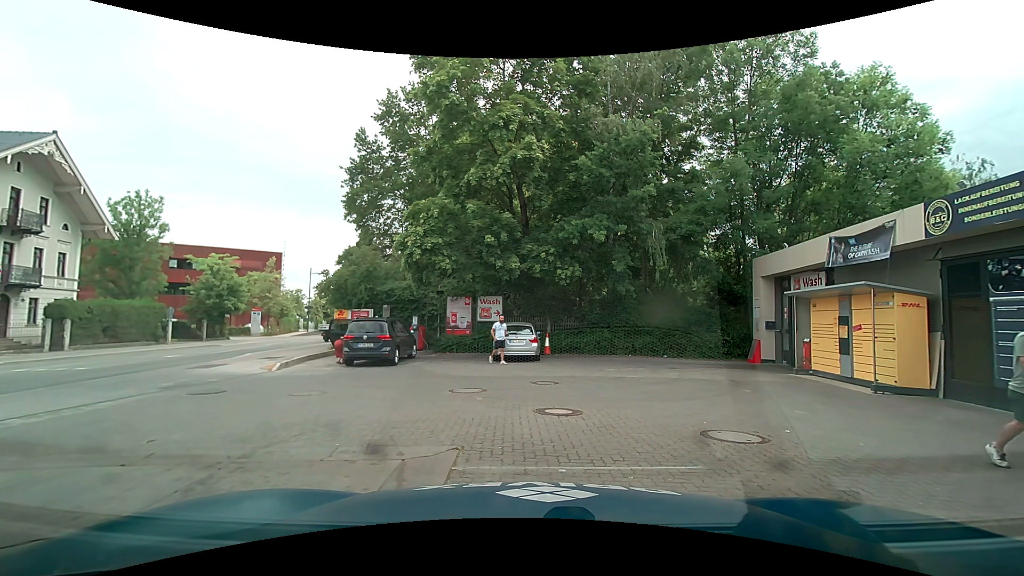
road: secondary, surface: asphalt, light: Day
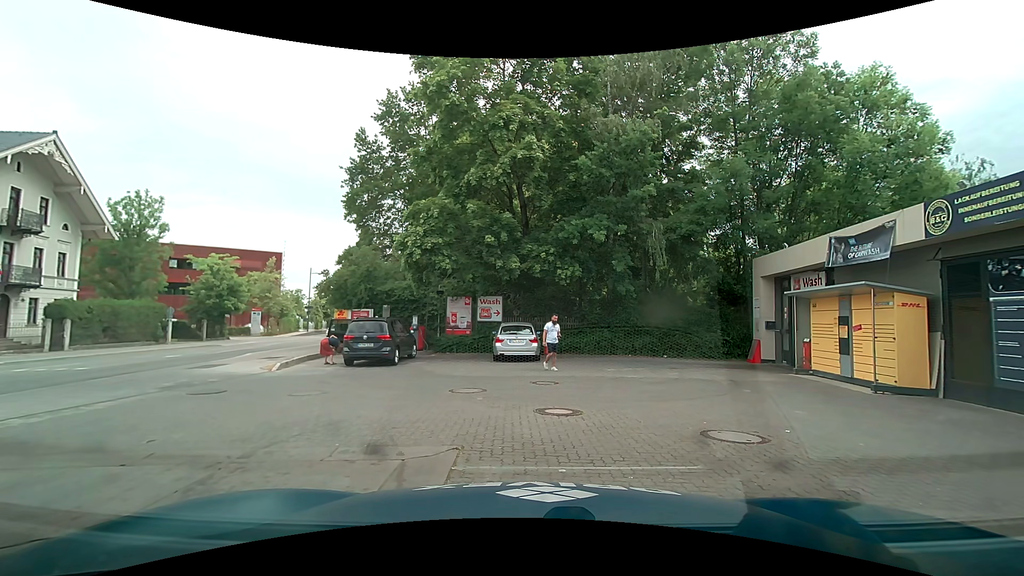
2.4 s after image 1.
(0.0, 0.0) m; 0°
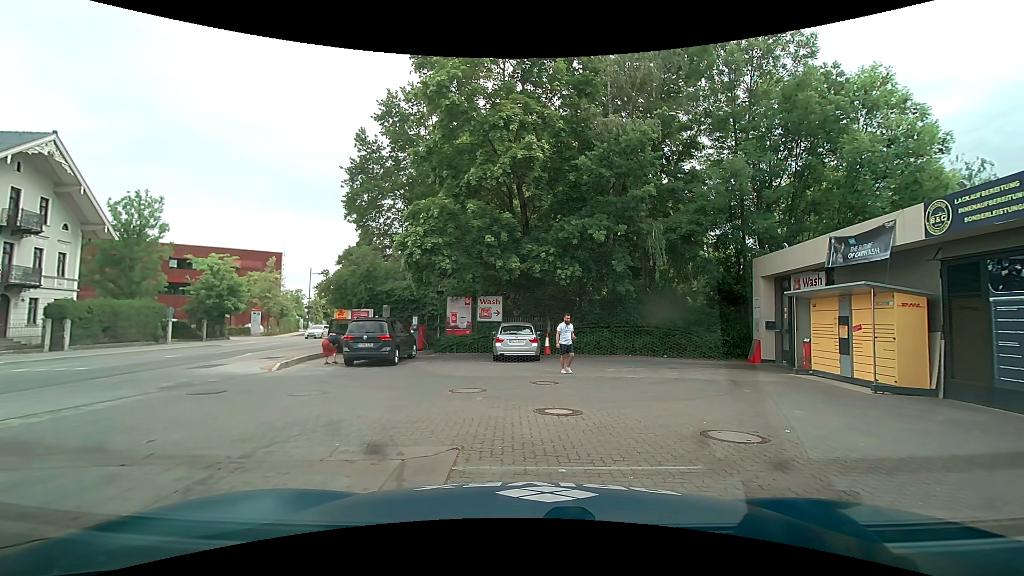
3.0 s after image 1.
(0.0, 0.0) m; 0°
